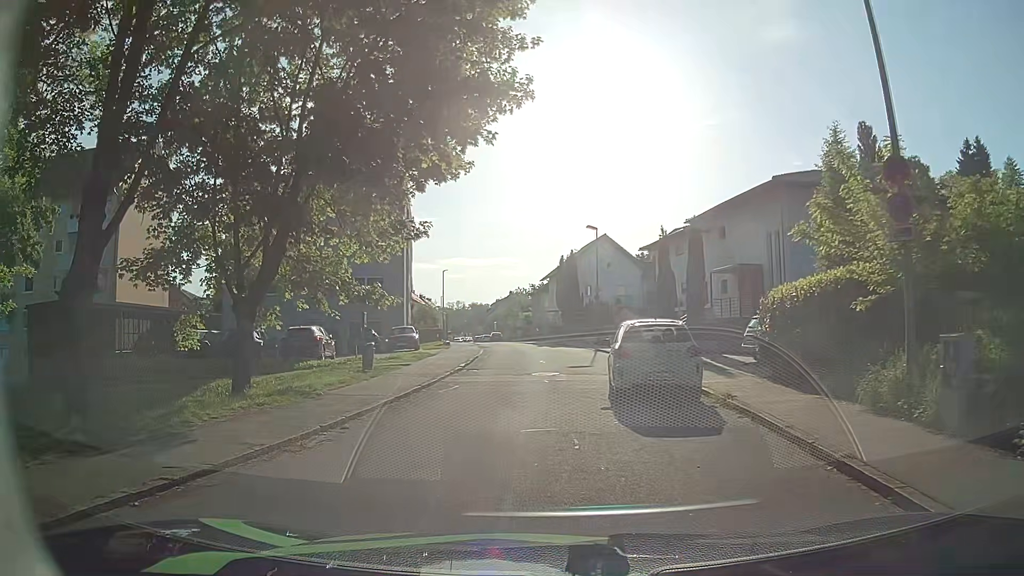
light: Day
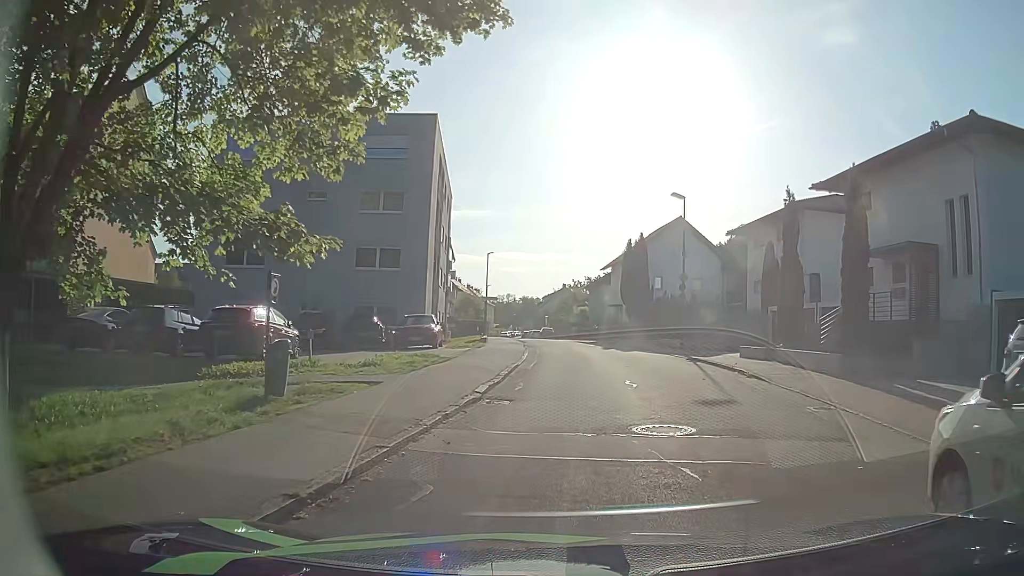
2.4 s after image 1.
(-0.8, +11.2) m; -5°
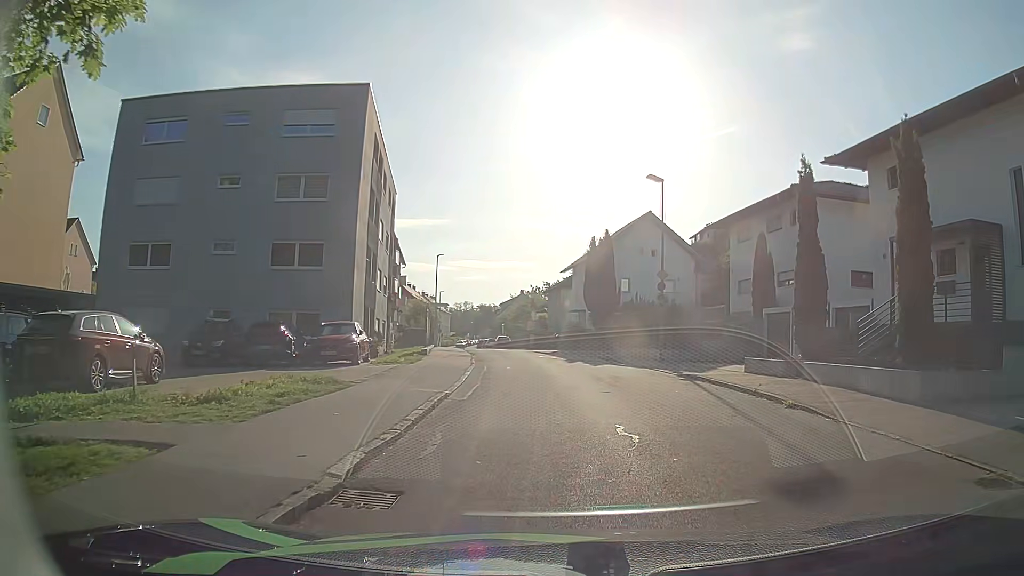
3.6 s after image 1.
(+0.2, +5.9) m; +2°
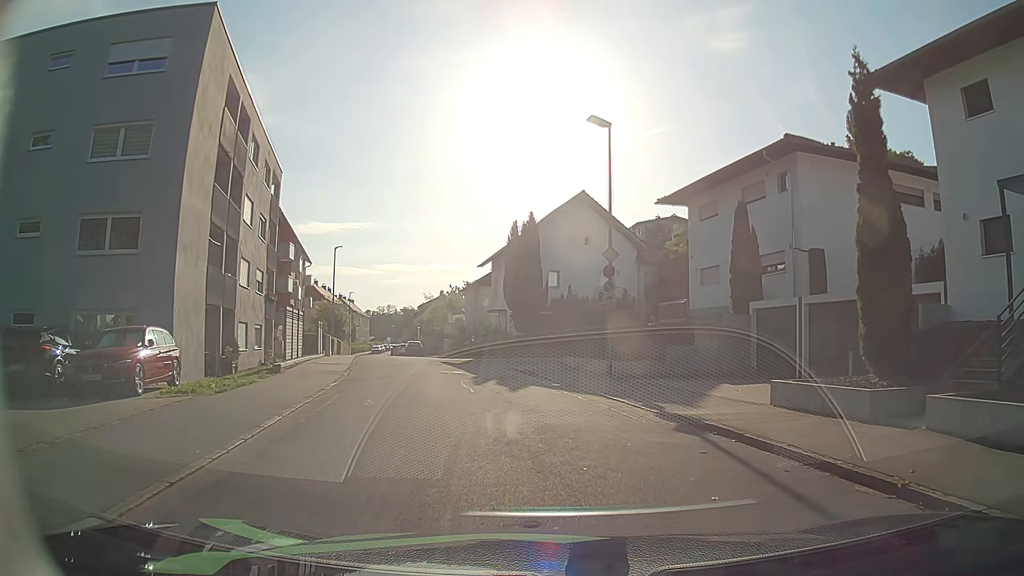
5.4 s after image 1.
(+0.8, +8.8) m; +7°
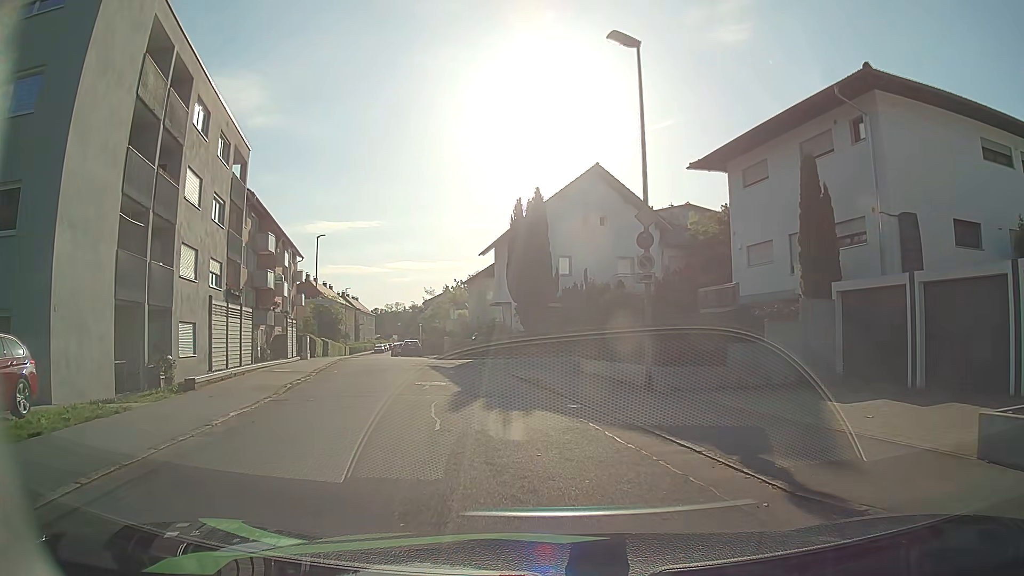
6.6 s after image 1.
(+0.1, +6.1) m; +1°
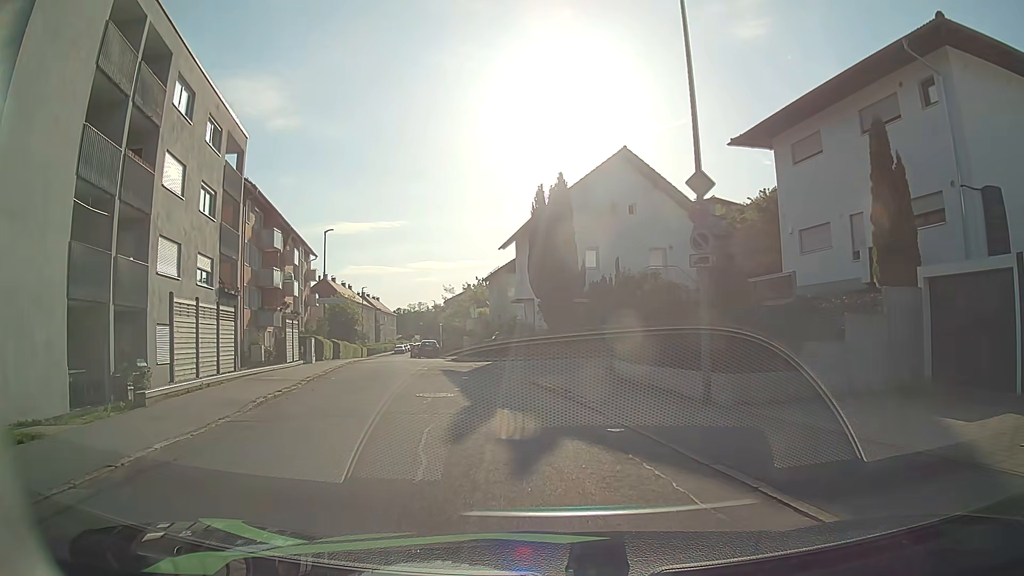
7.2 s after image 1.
(-0.1, +3.2) m; -2°
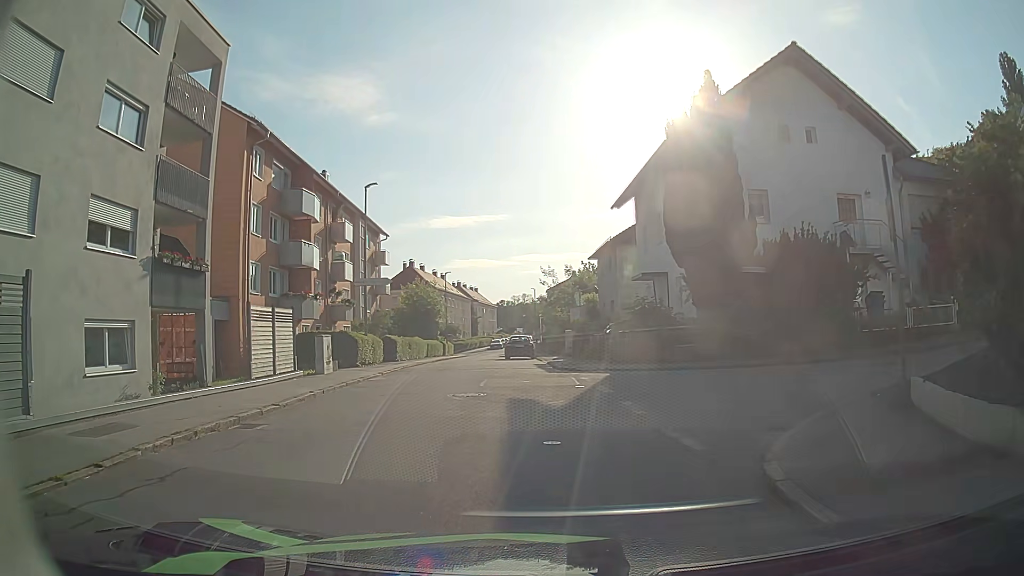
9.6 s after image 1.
(-1.2, +12.7) m; -10°
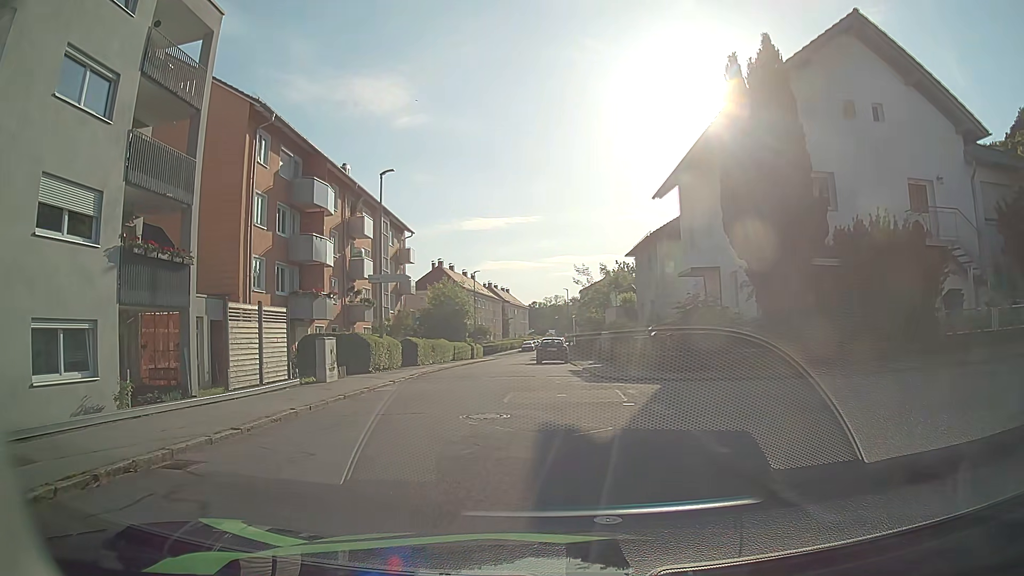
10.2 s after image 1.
(-0.1, +3.1) m; -2°
